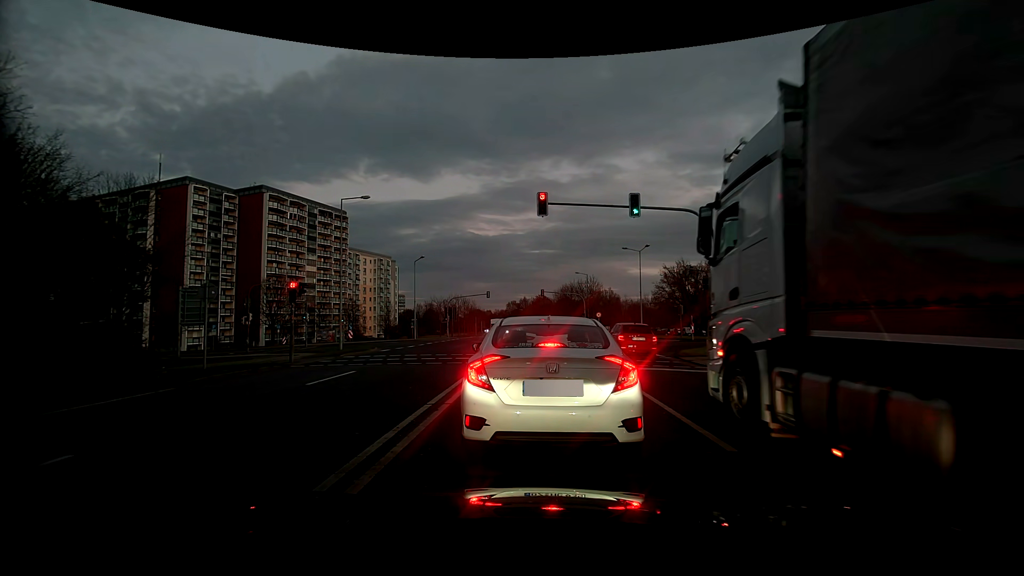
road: secondary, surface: asphalt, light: Dusk
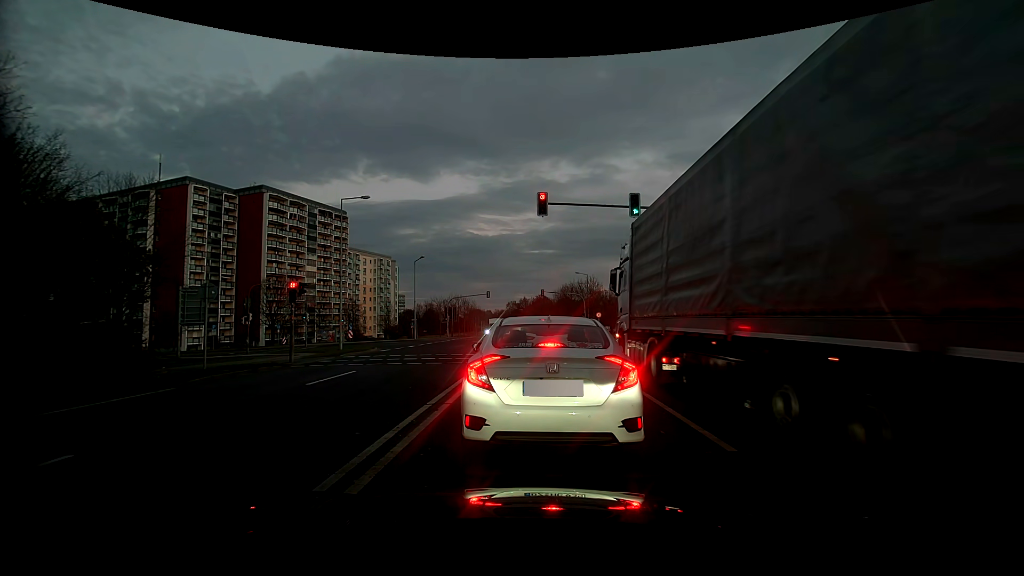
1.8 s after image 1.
(0.0, 0.0) m; 0°
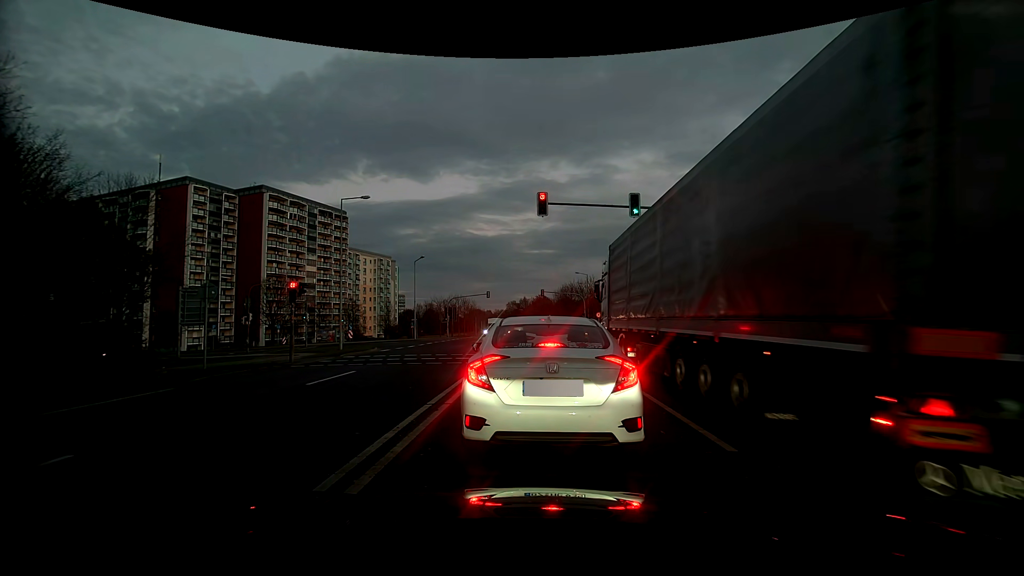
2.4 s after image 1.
(0.0, 0.0) m; 0°
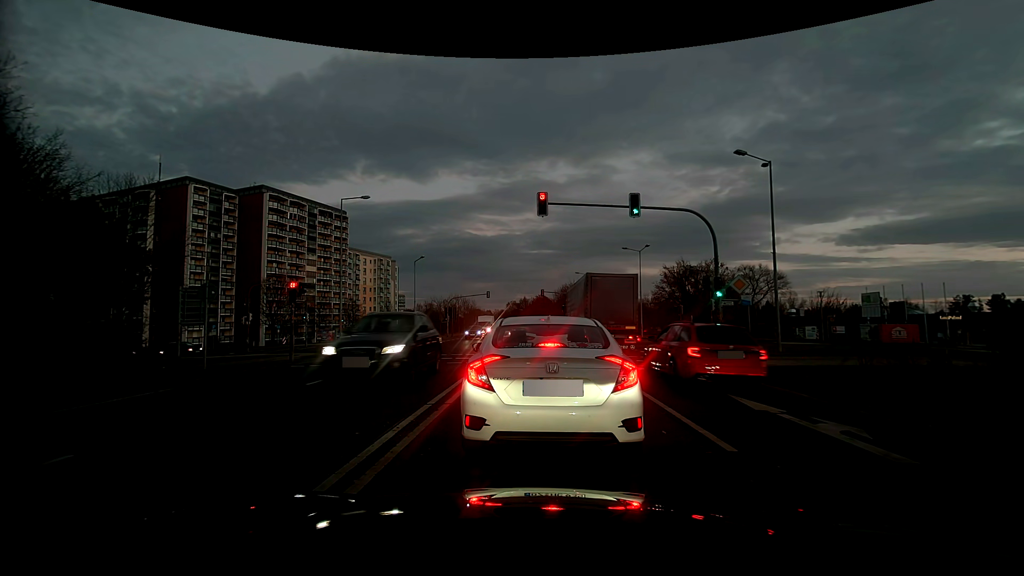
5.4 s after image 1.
(0.0, 0.0) m; 0°
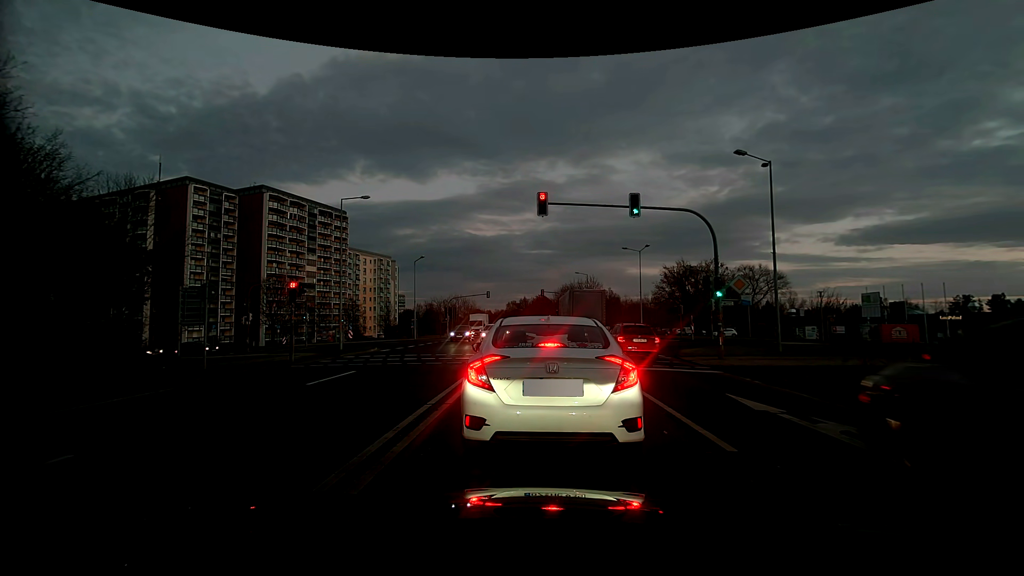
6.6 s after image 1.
(0.0, 0.0) m; 0°
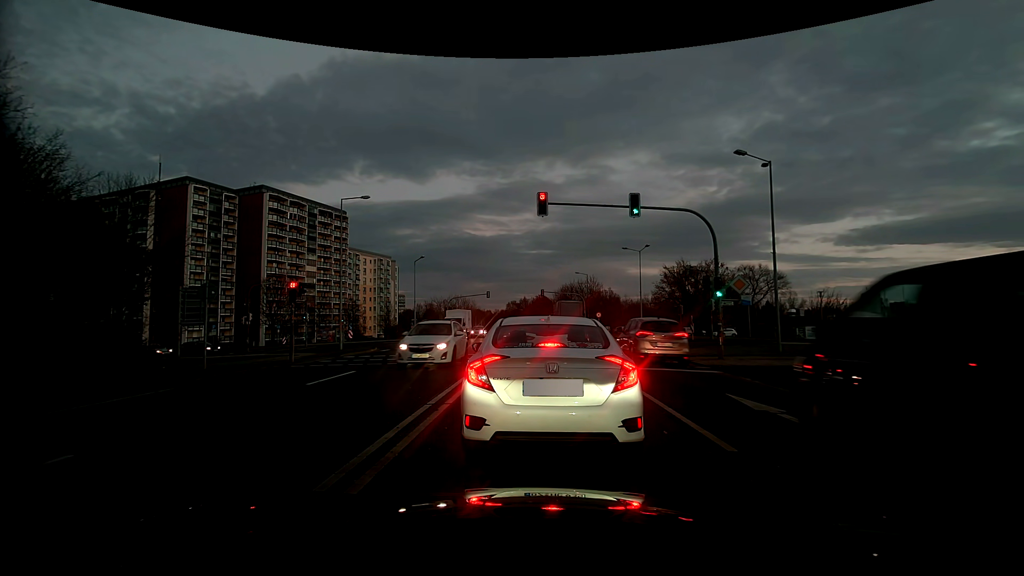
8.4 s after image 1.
(0.0, 0.0) m; 0°
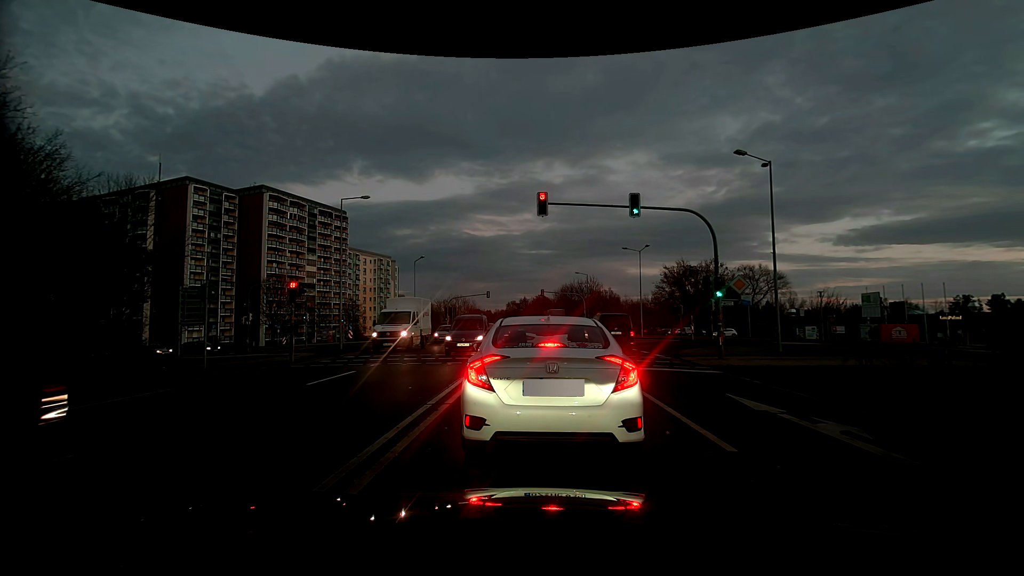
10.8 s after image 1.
(0.0, 0.0) m; 0°
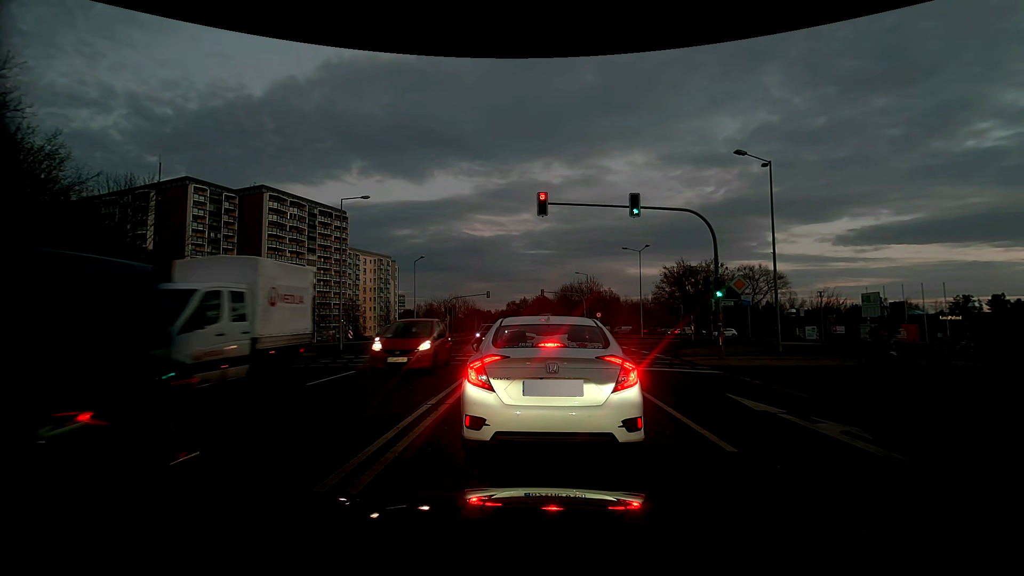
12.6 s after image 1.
(0.0, 0.0) m; 0°
